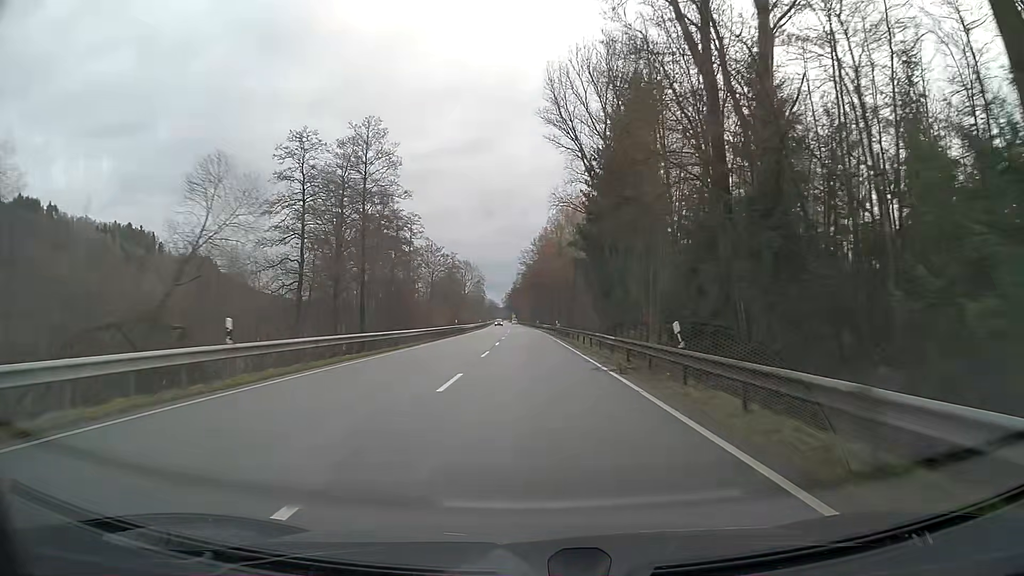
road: primary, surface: asphalt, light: Day
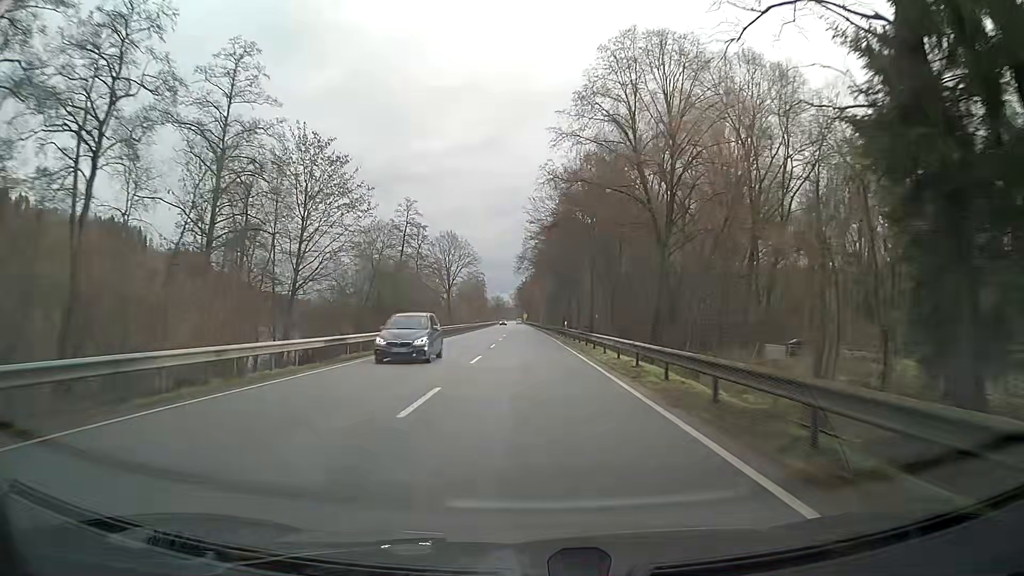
(-0.2, +63.2) m; -1°
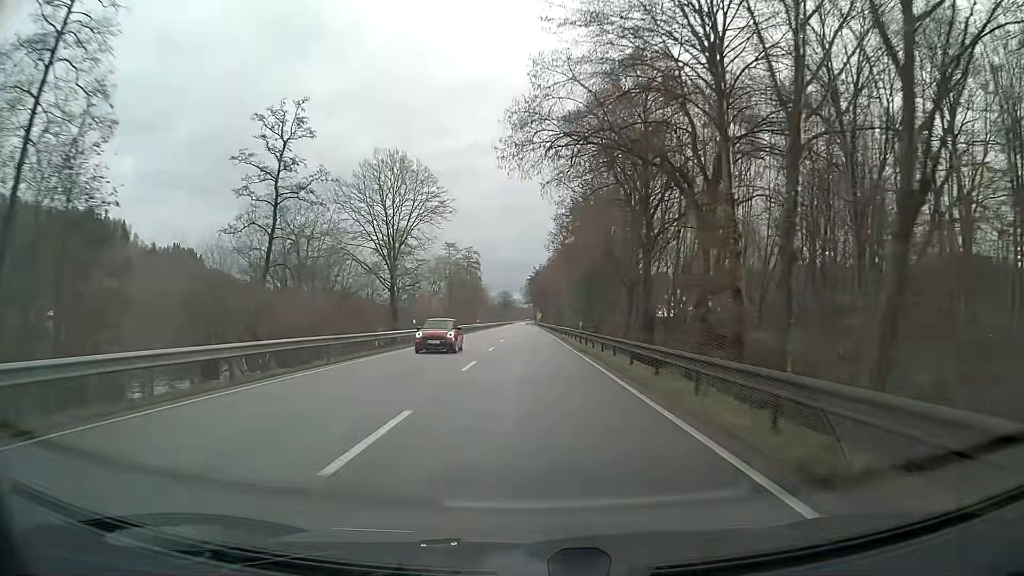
(-1.0, +63.2) m; -1°
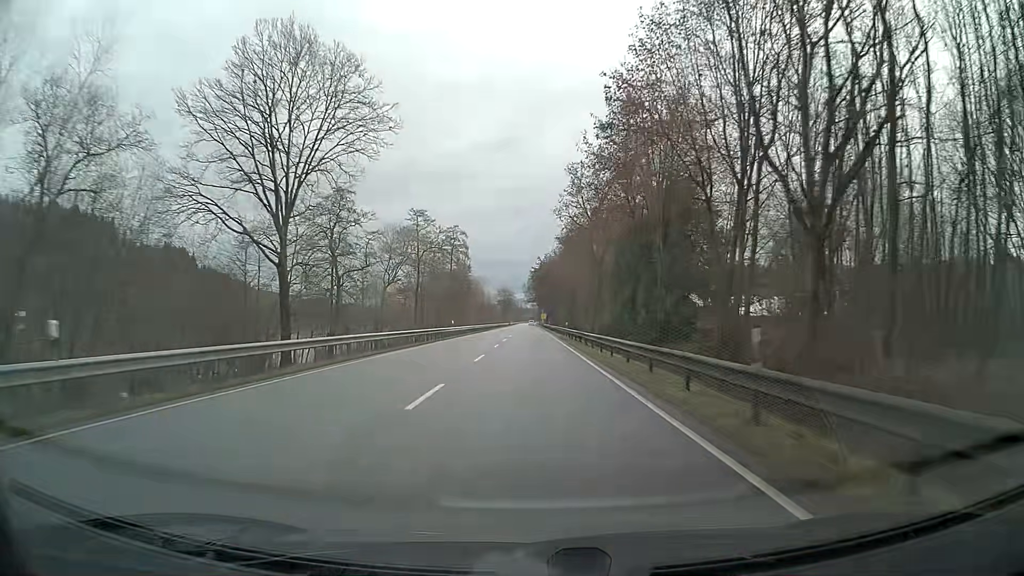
(+0.1, +31.6) m; 0°
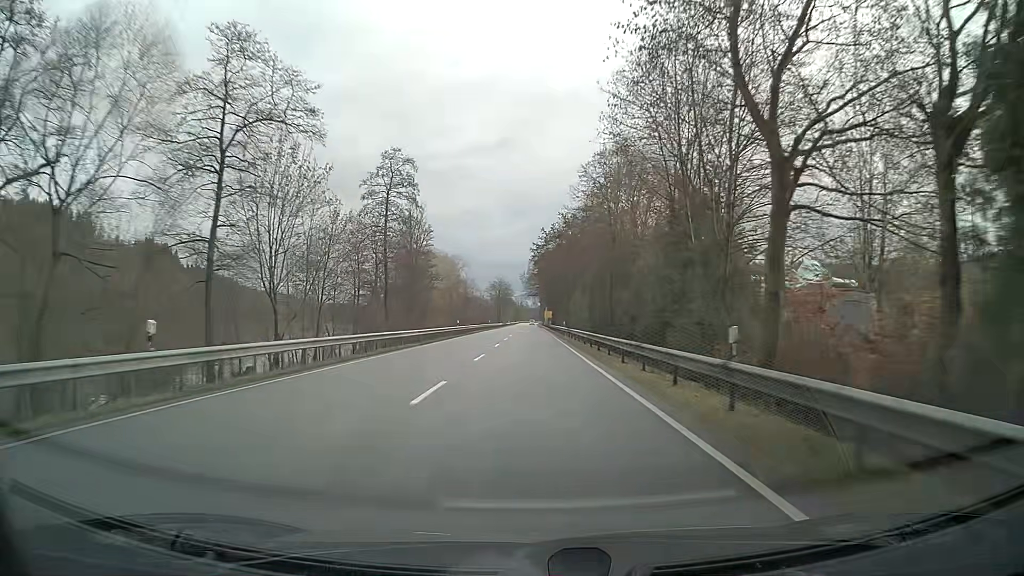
(-0.2, +47.4) m; 0°
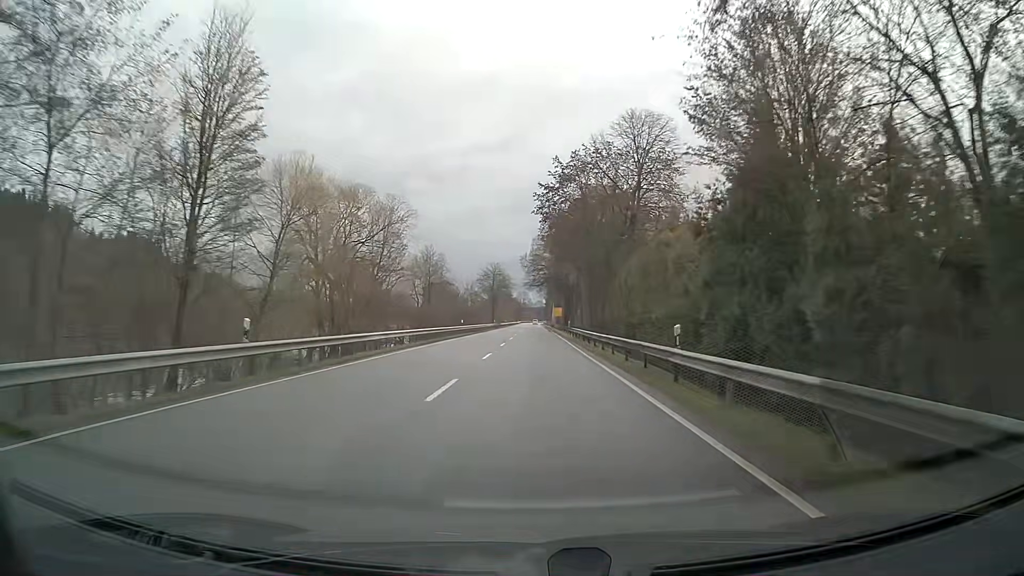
(-0.1, +47.4) m; 0°
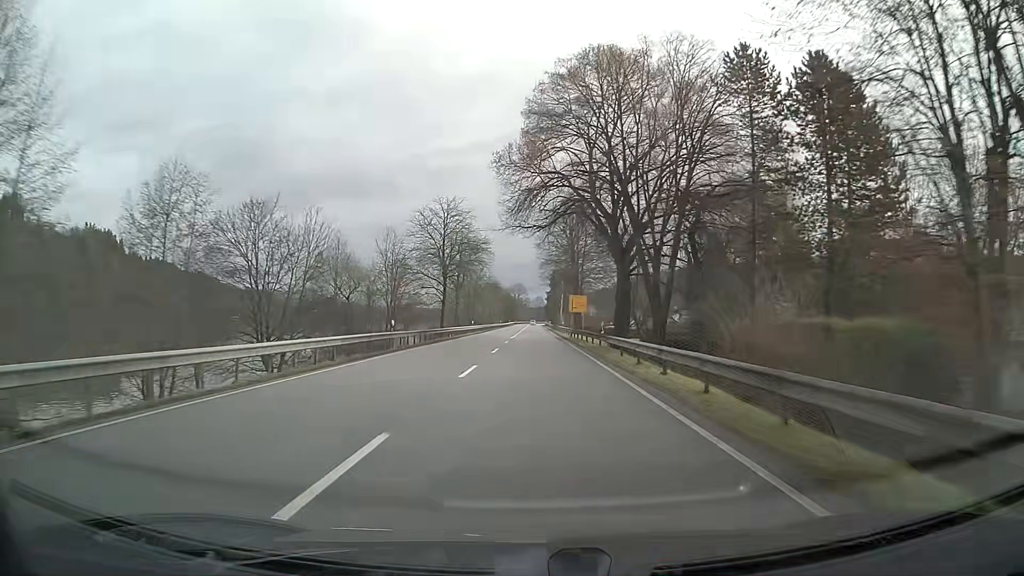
(+0.1, +79.0) m; 0°
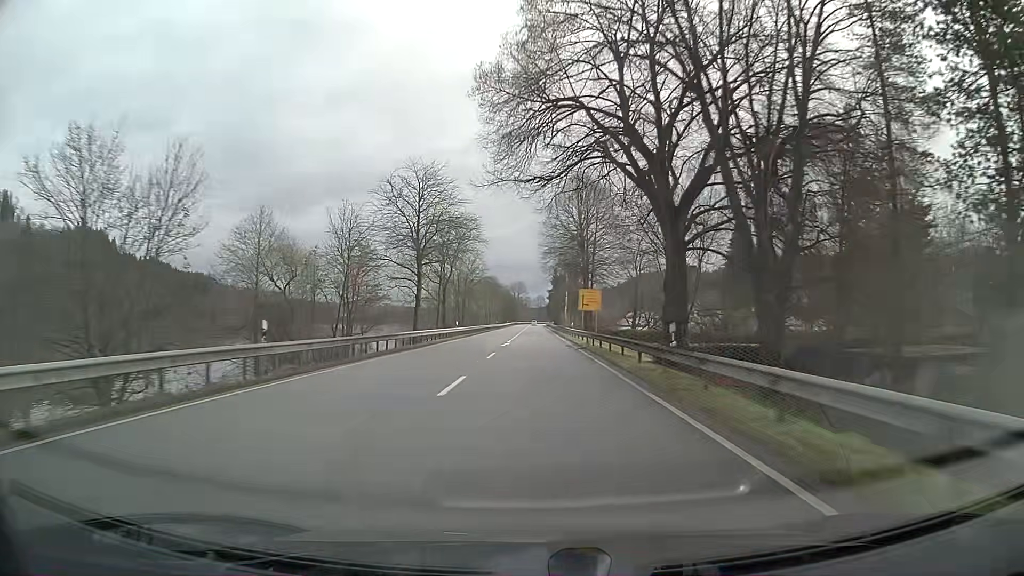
(0.0, +15.8) m; 0°
(0, +10) (0, +20) (0, +30) (0, +40) (0, +50) (0, +60) (0, +70) (0, +80) (0, +90) (0, +100) m
